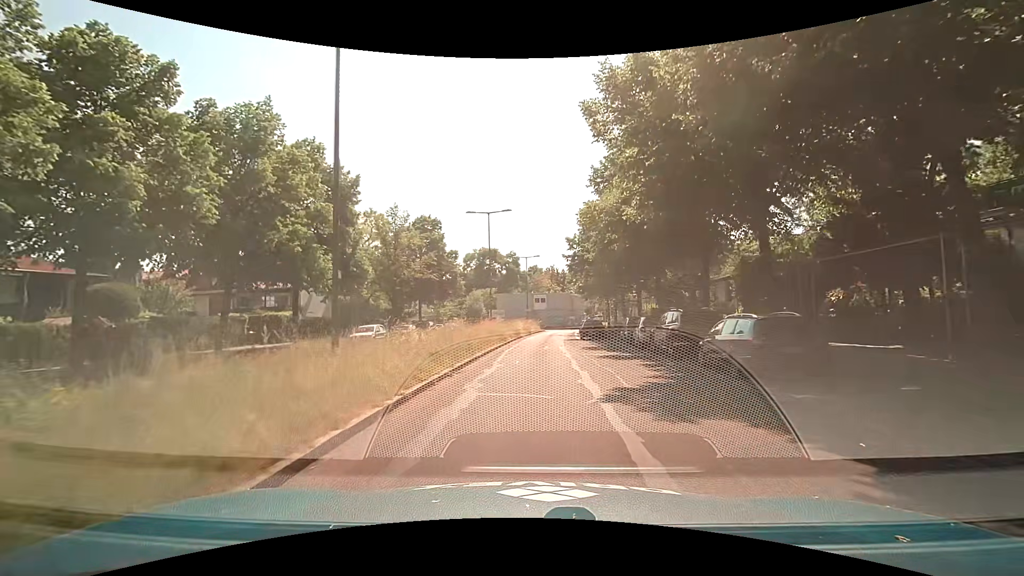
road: residential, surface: asphalt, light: Day
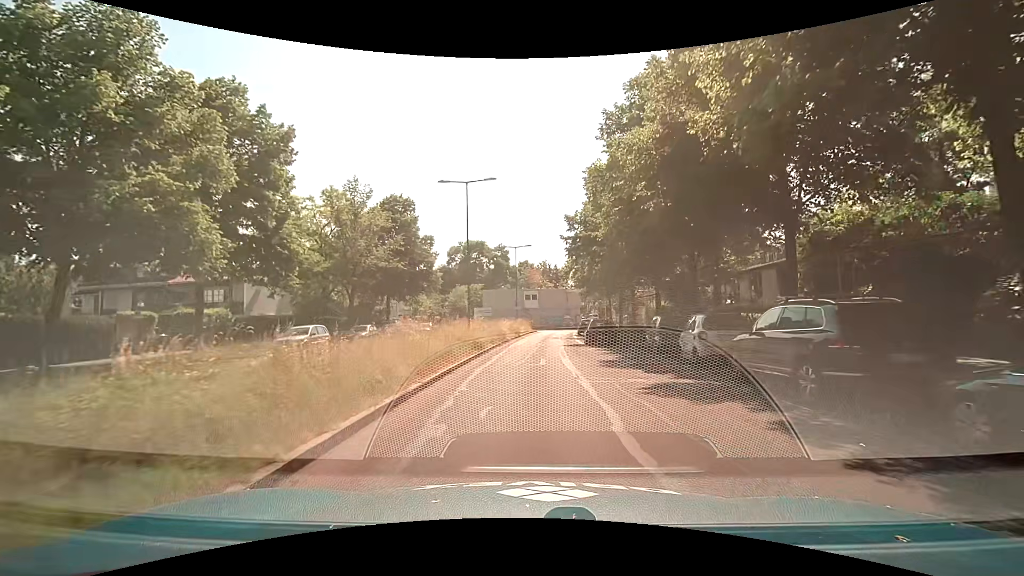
(+0.4, +9.0) m; +2°
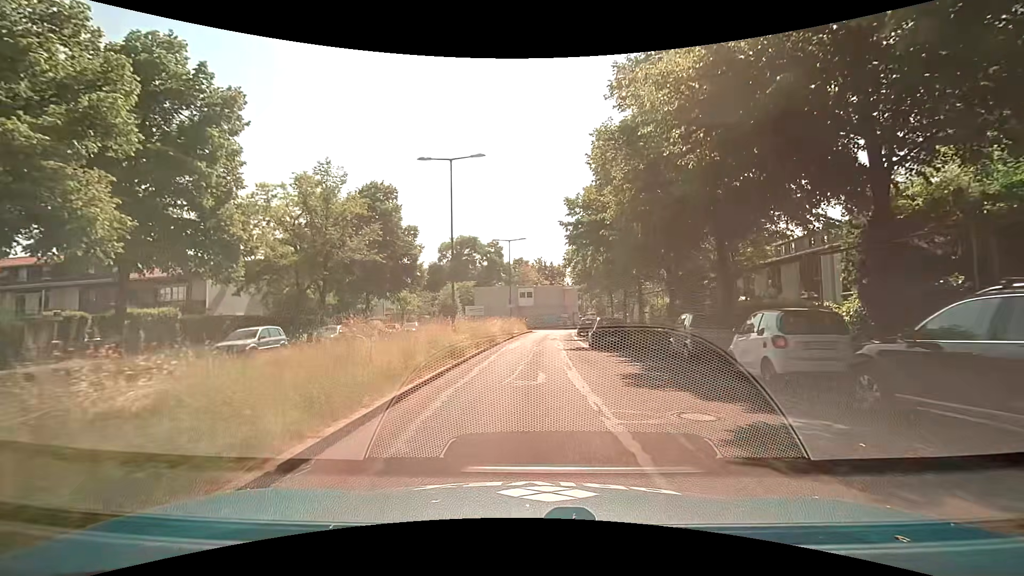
(0.0, +4.5) m; +1°
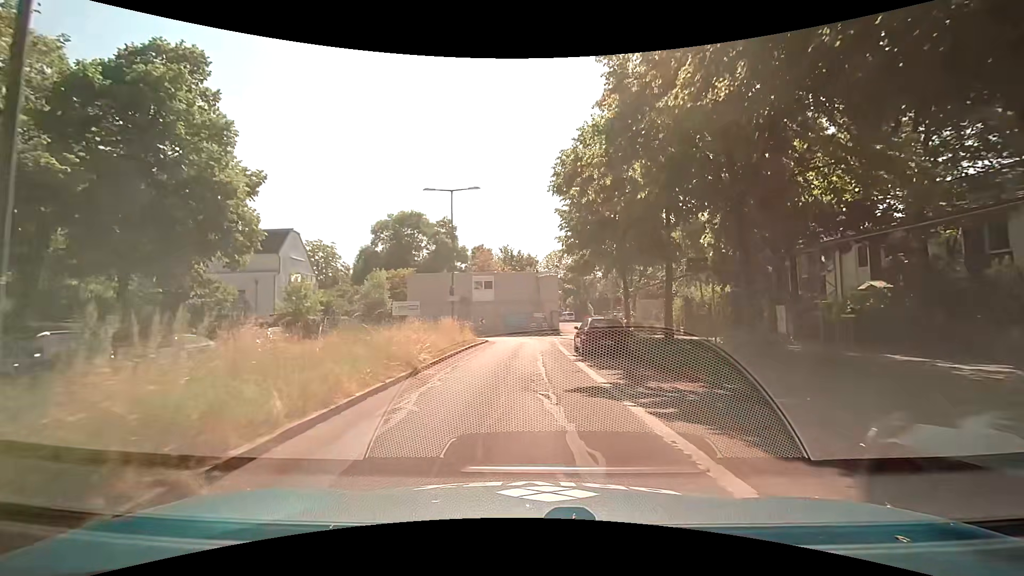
(+0.5, +22.3) m; +2°
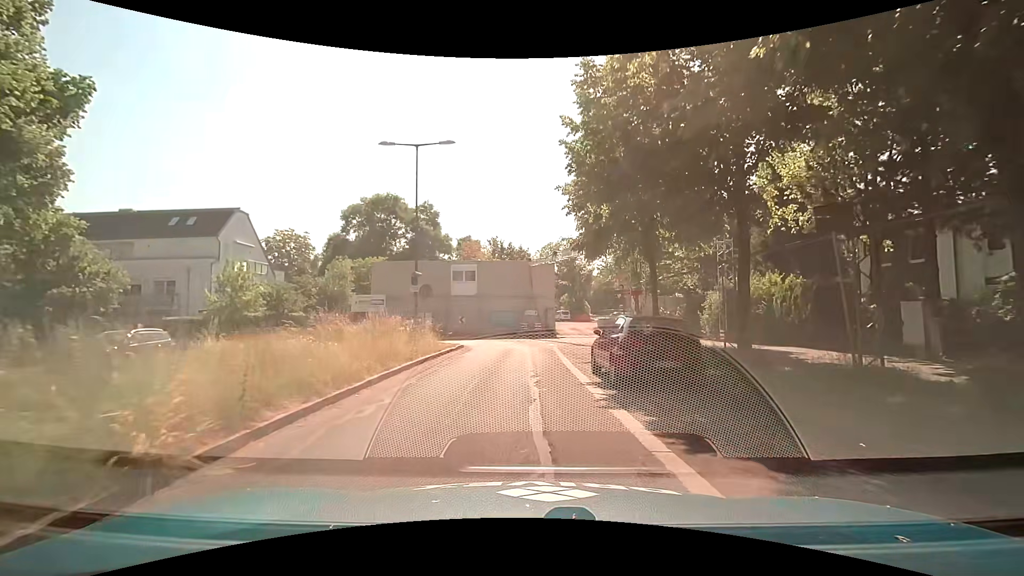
(+0.3, +8.4) m; +2°
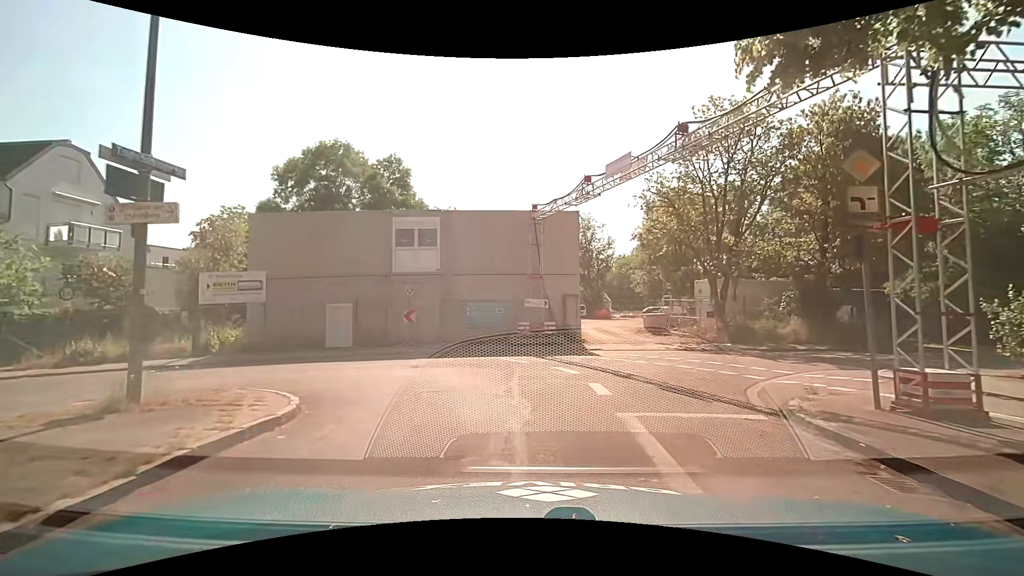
(+0.2, +17.6) m; +1°
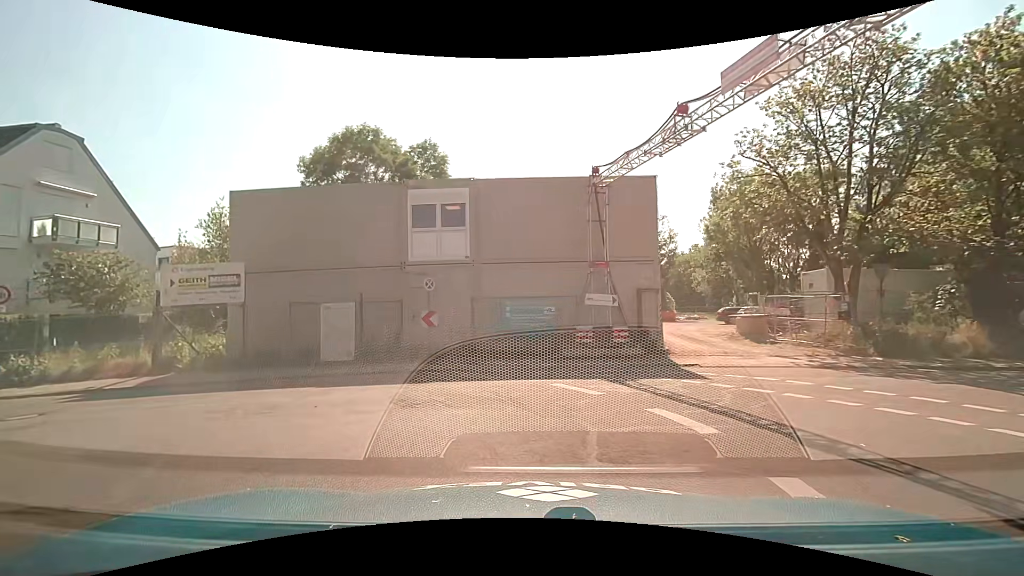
(-0.3, +5.7) m; -7°
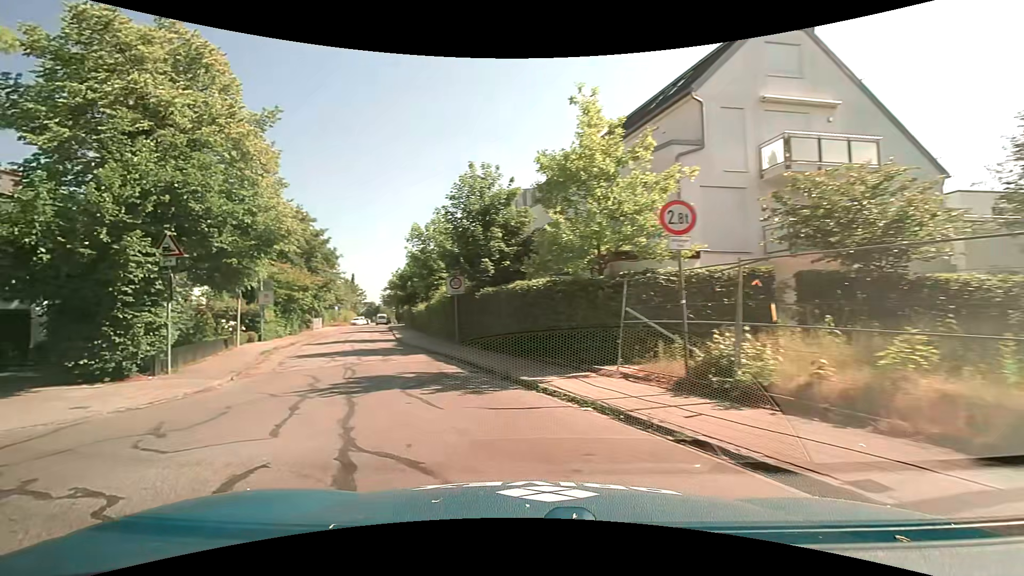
(-6.9, +11.5) m; -75°
